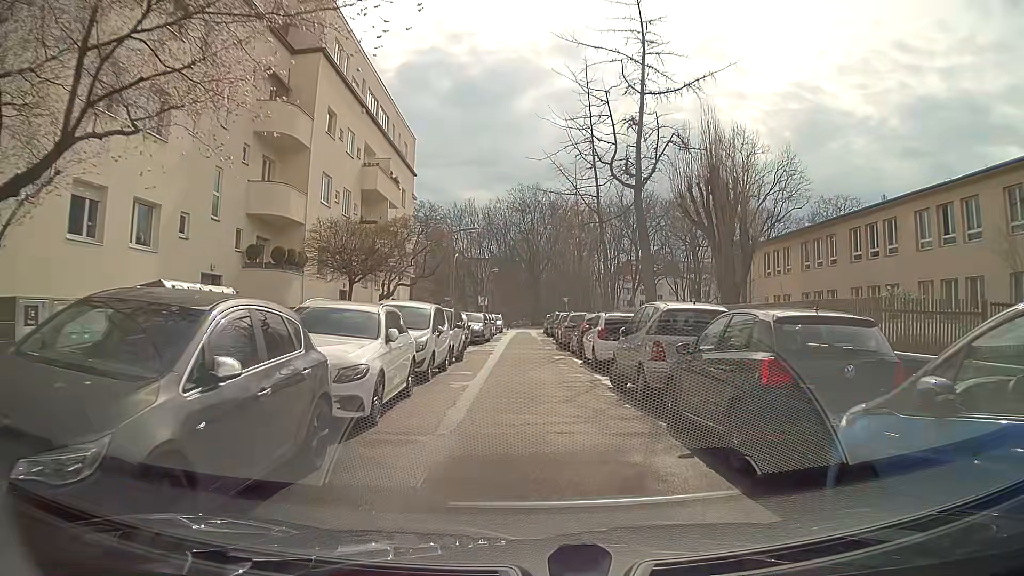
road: residential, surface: asphalt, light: Day
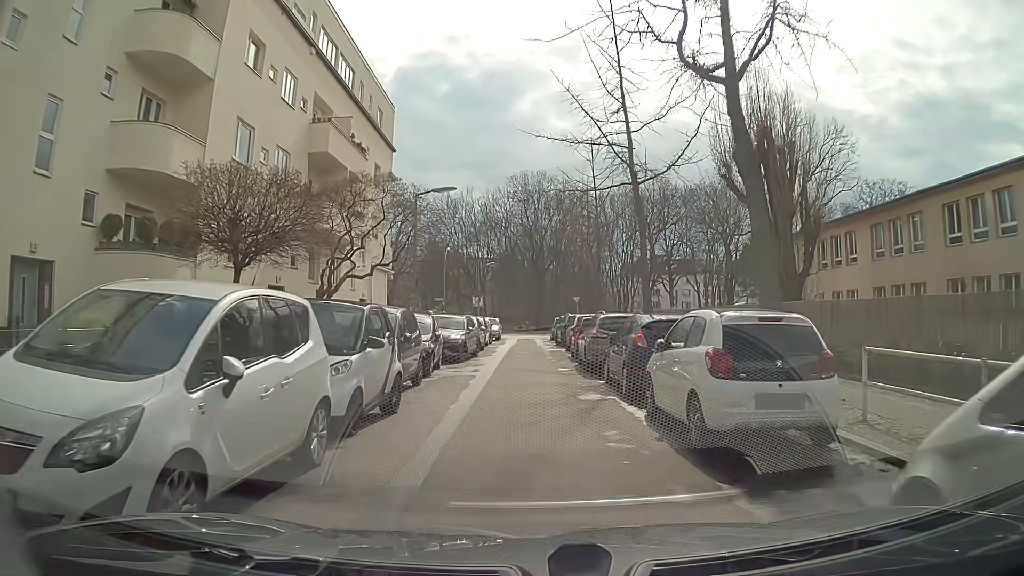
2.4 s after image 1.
(0.0, +10.4) m; -2°
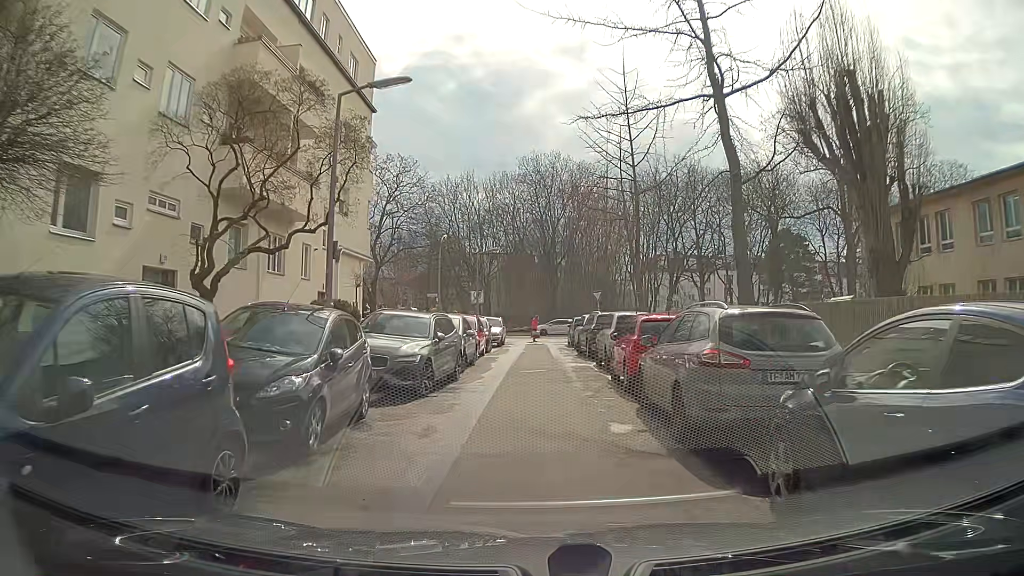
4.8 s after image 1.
(+0.1, +9.6) m; 0°
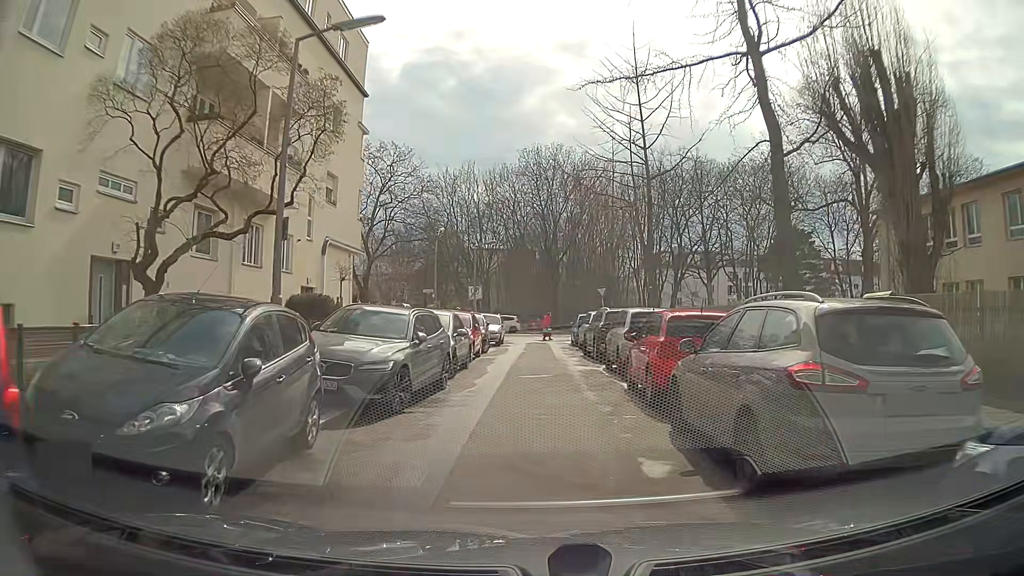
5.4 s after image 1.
(0.0, +2.4) m; 0°
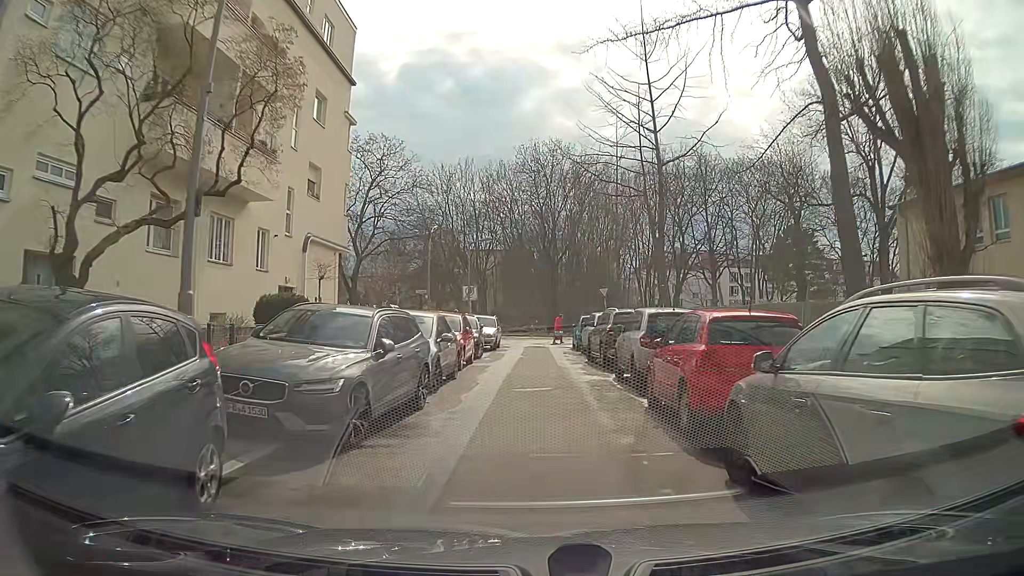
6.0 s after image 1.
(0.0, +2.4) m; +1°
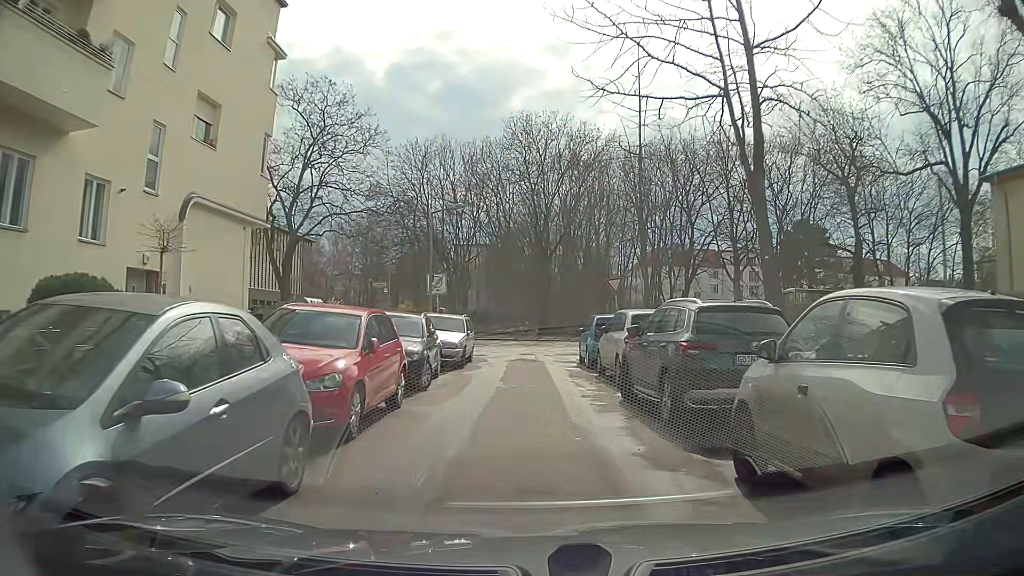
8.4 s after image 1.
(0.0, +9.9) m; +2°
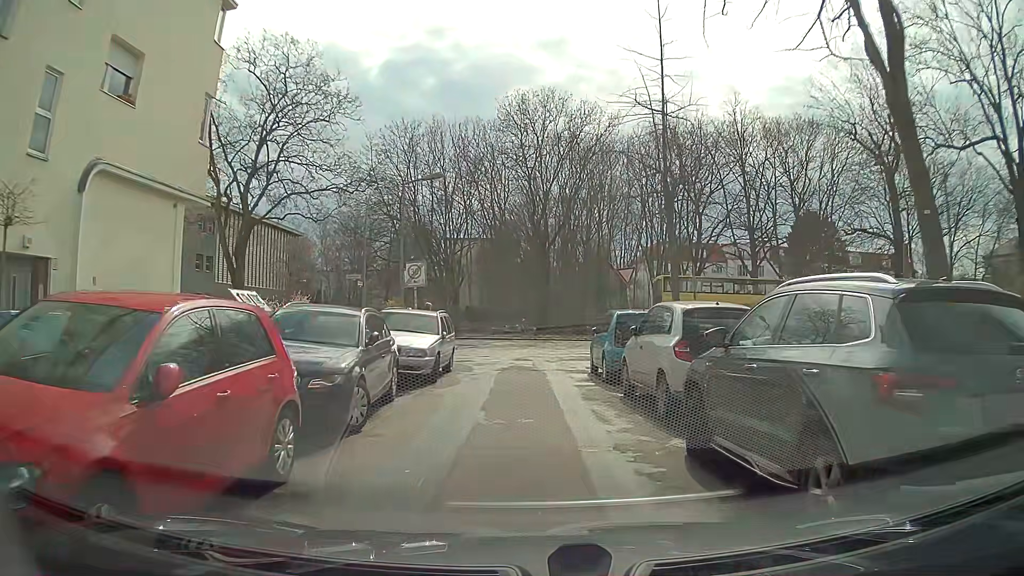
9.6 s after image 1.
(-0.1, +4.8) m; -2°
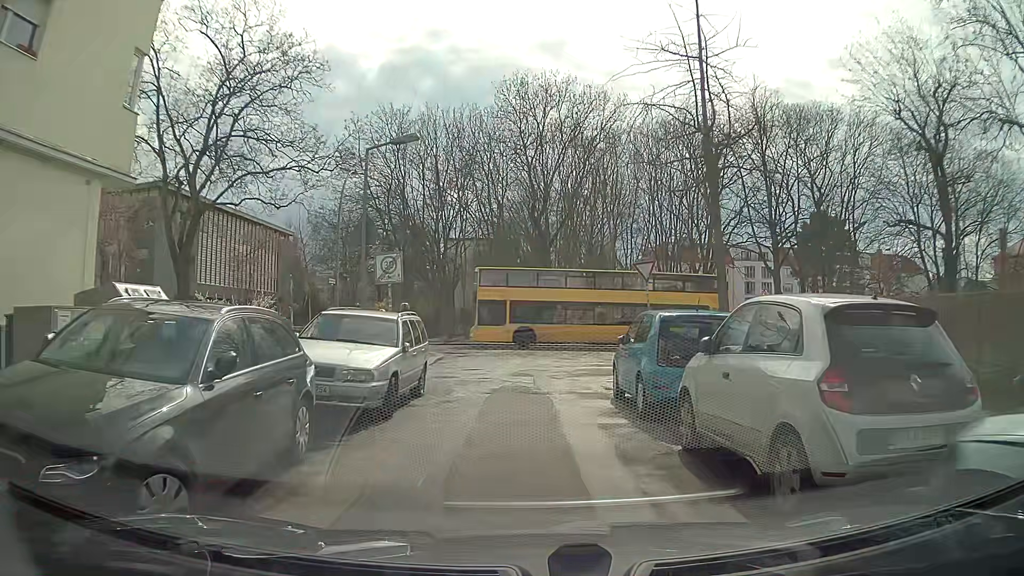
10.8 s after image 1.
(0.0, +4.4) m; +1°
